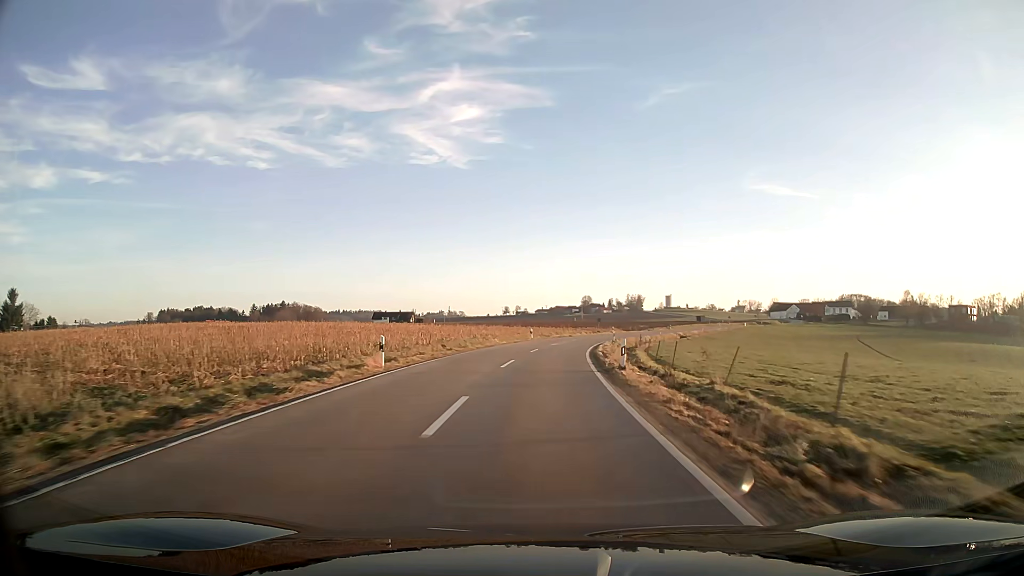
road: tertiary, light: Day
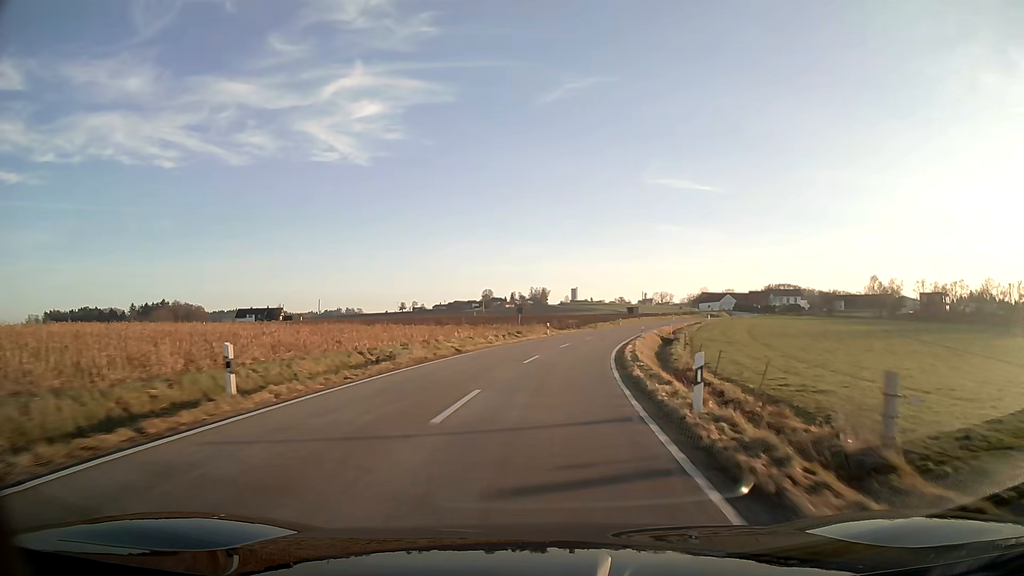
(+3.1, +47.5) m; +9°
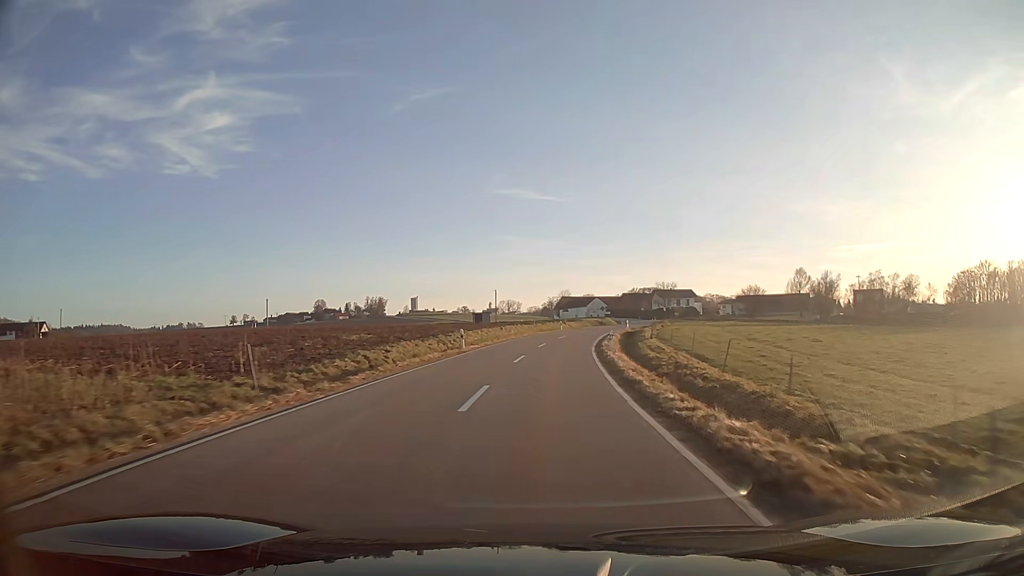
(+7.2, +58.4) m; +13°
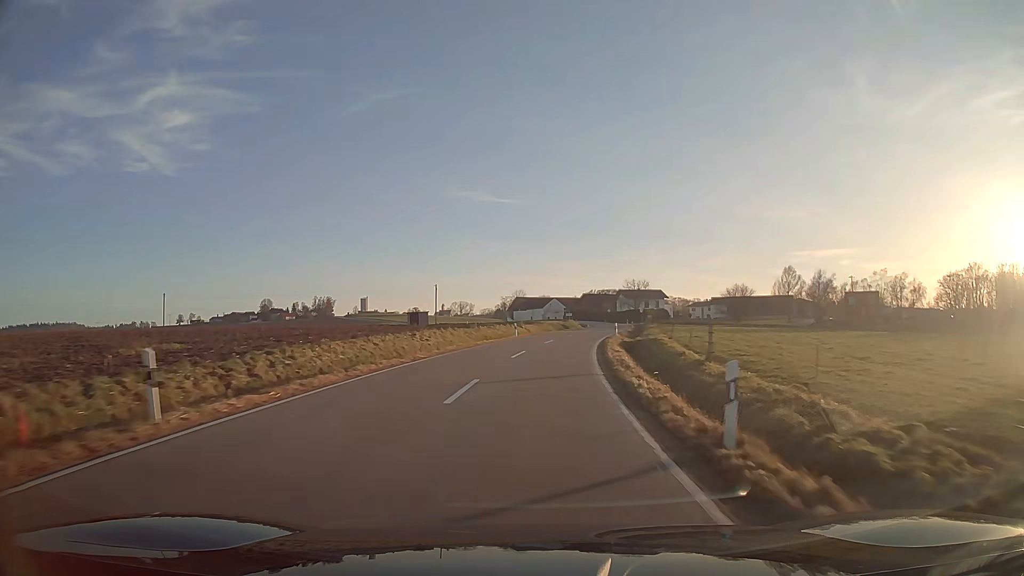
(+0.8, +23.9) m; +4°
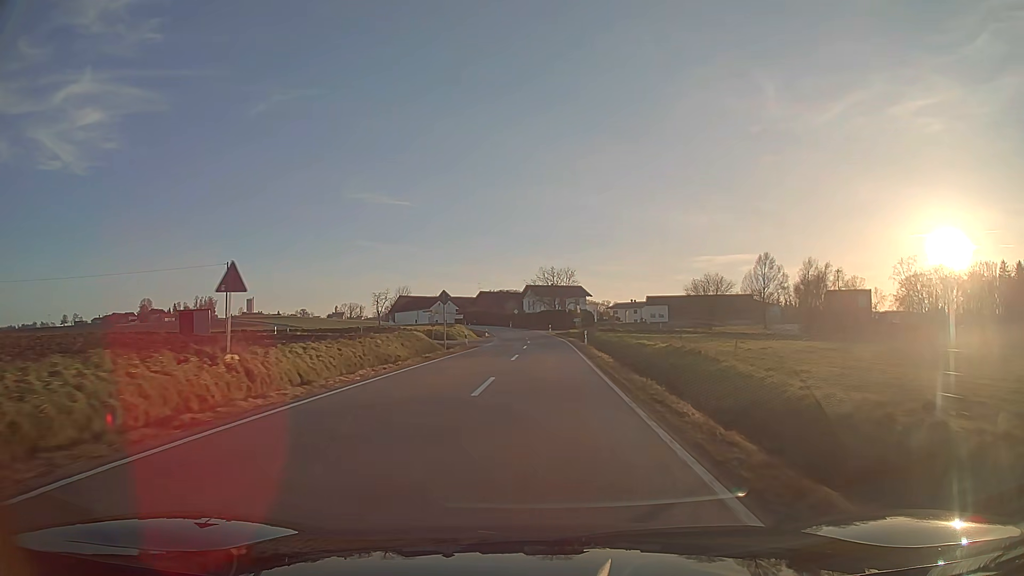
(+3.6, +46.9) m; +8°
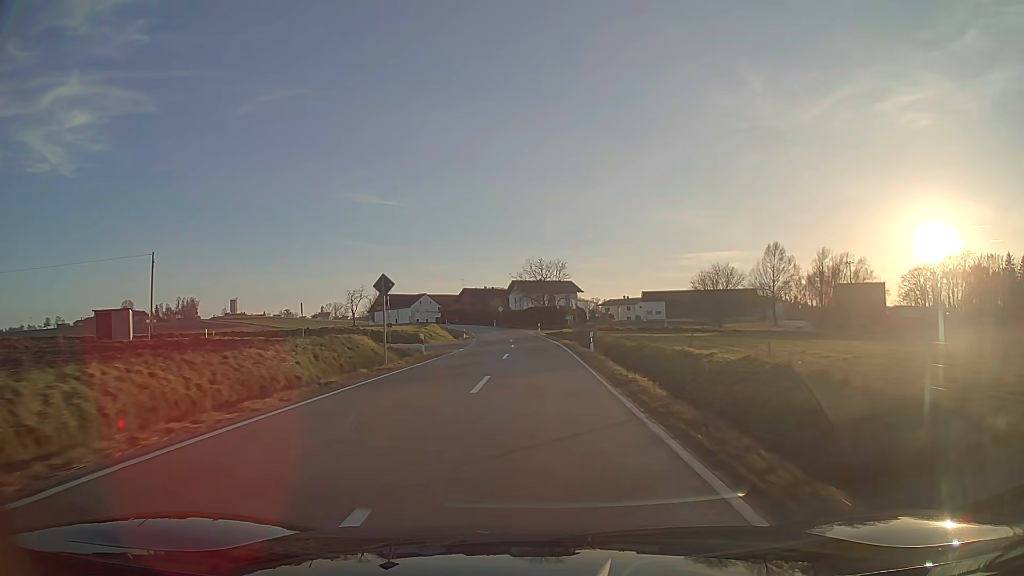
(+0.1, +11.6) m; +1°
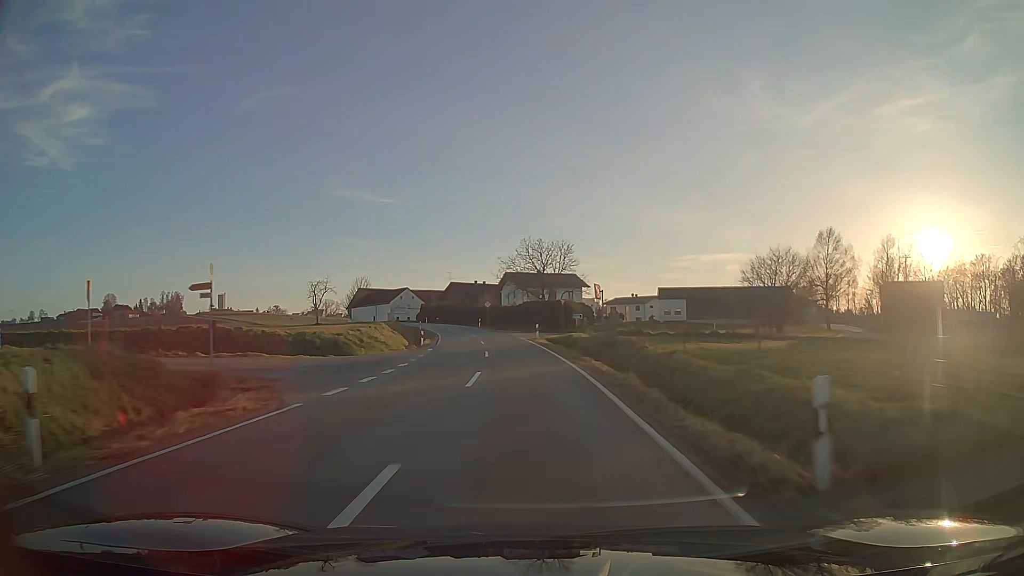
(0.0, +22.8) m; 0°
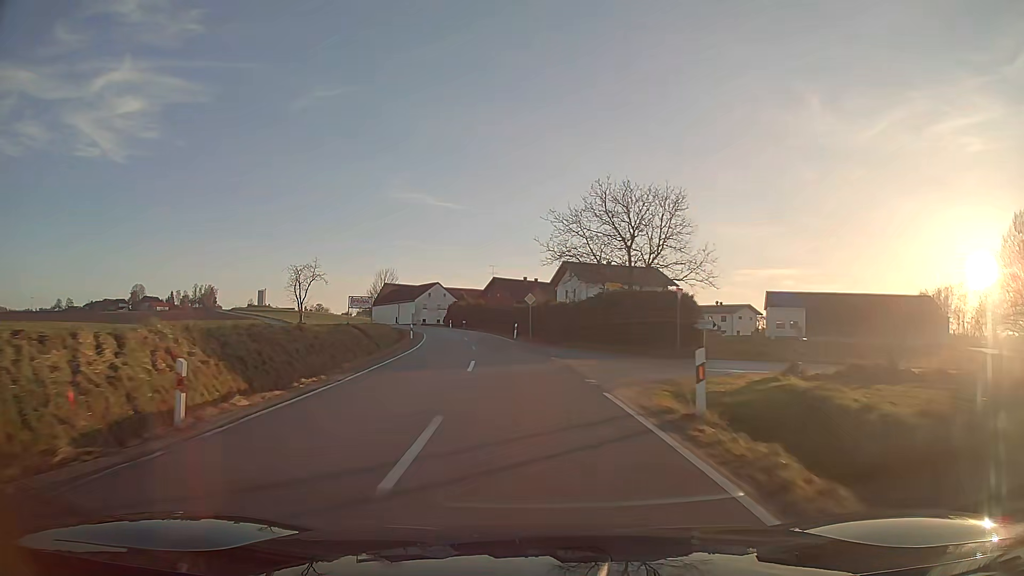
(-1.3, +33.7) m; -5°
